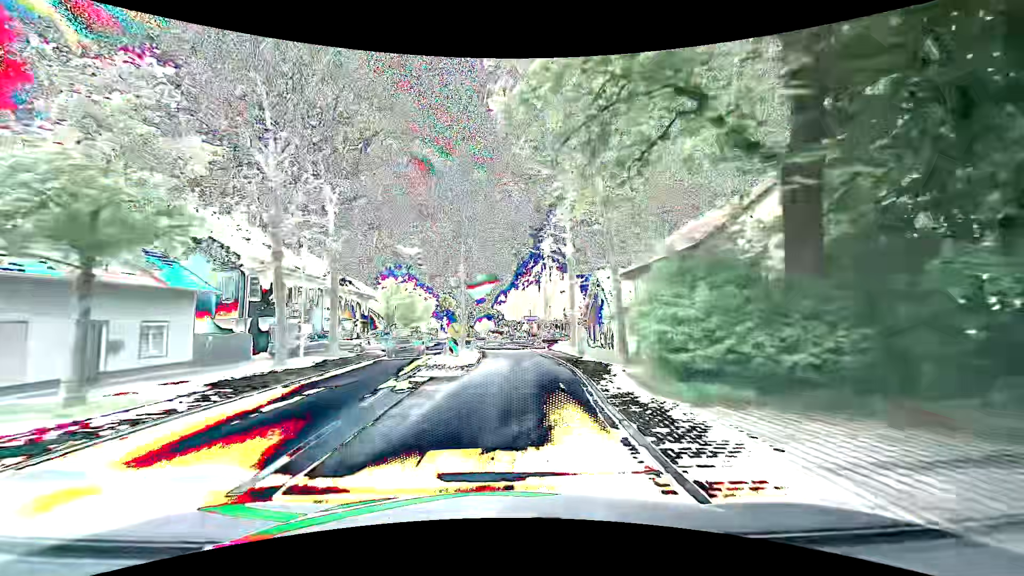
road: primary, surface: asphalt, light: Day
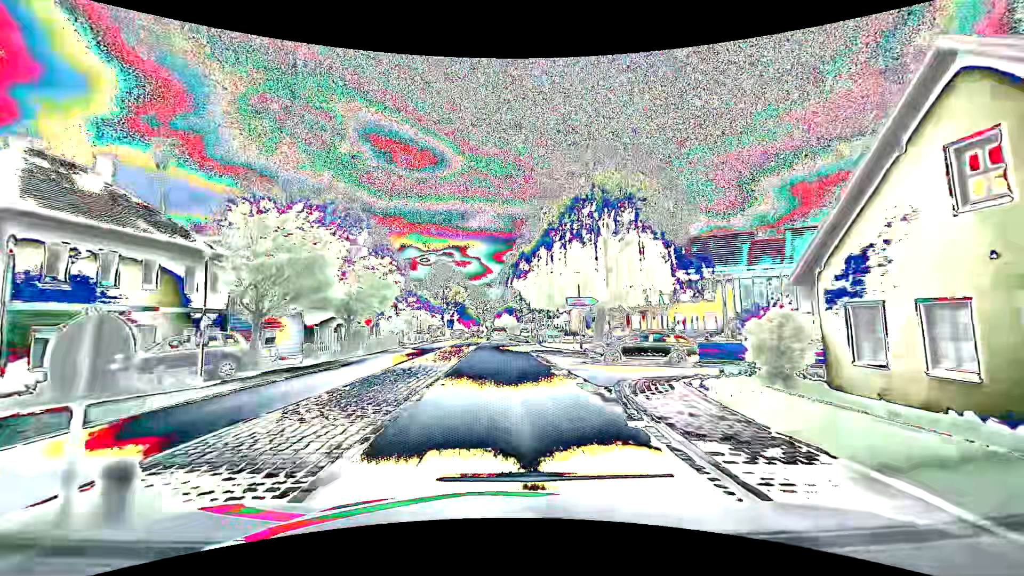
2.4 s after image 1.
(+0.4, +31.6) m; -2°
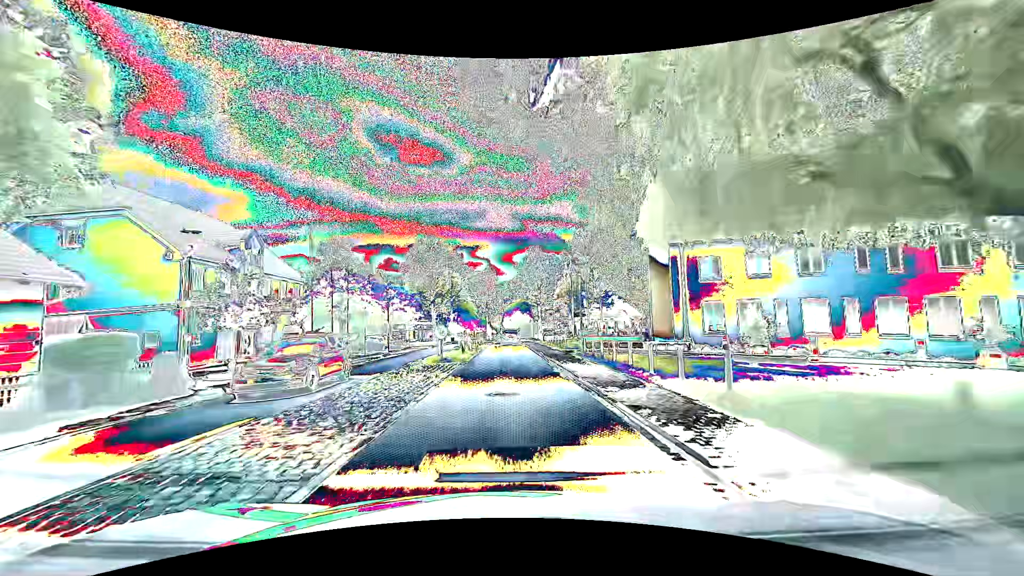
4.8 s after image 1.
(-0.5, +31.7) m; -1°
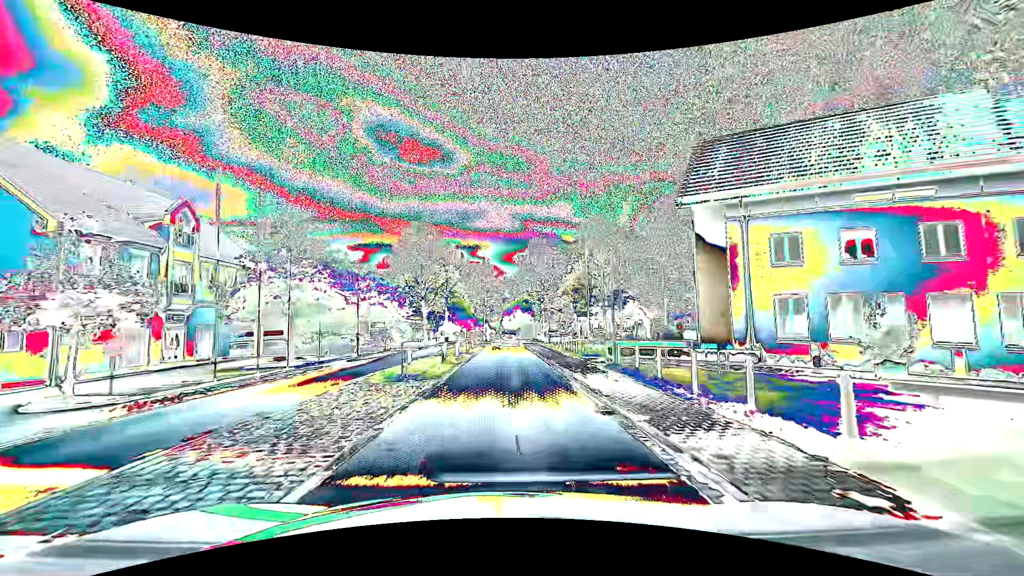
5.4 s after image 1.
(-0.1, +7.9) m; -1°
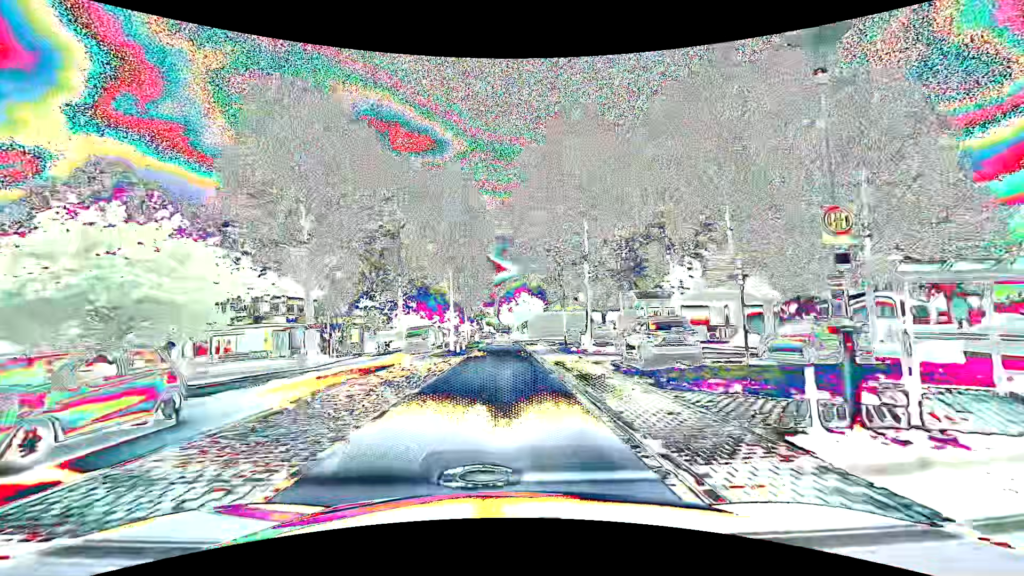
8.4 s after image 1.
(+0.5, +39.5) m; 0°
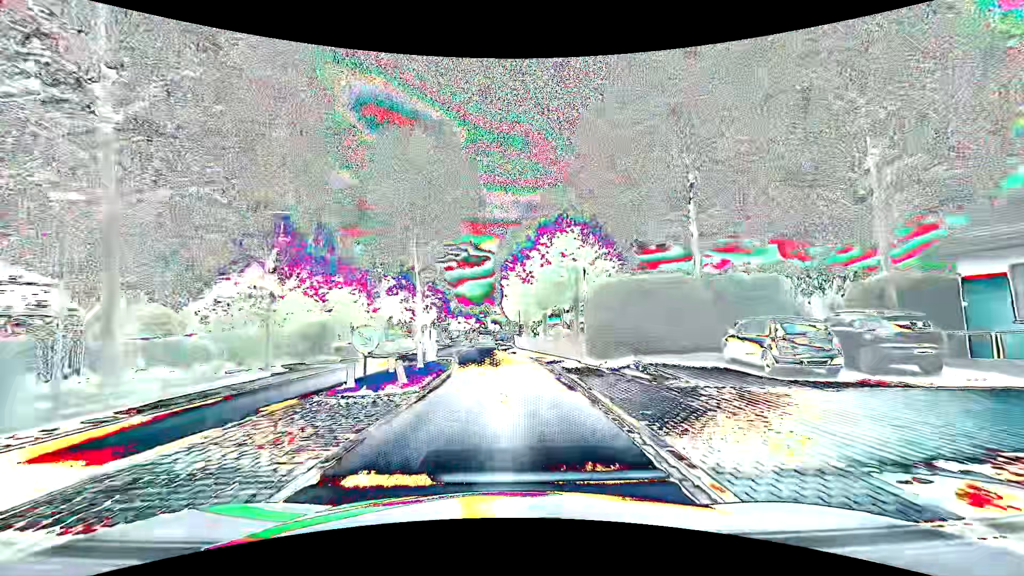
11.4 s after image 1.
(-0.2, +39.8) m; -1°
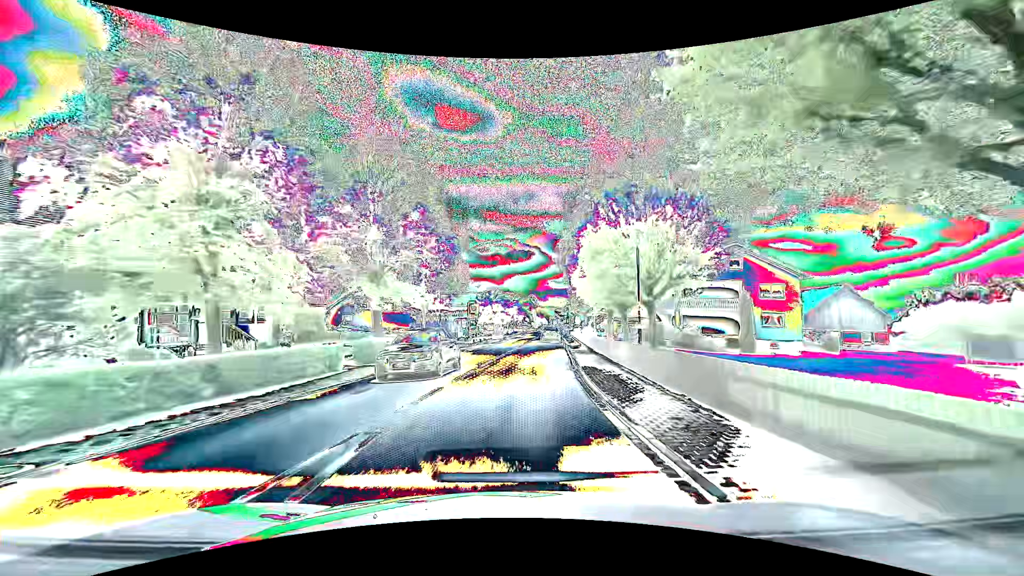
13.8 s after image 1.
(-1.5, +31.8) m; -6°
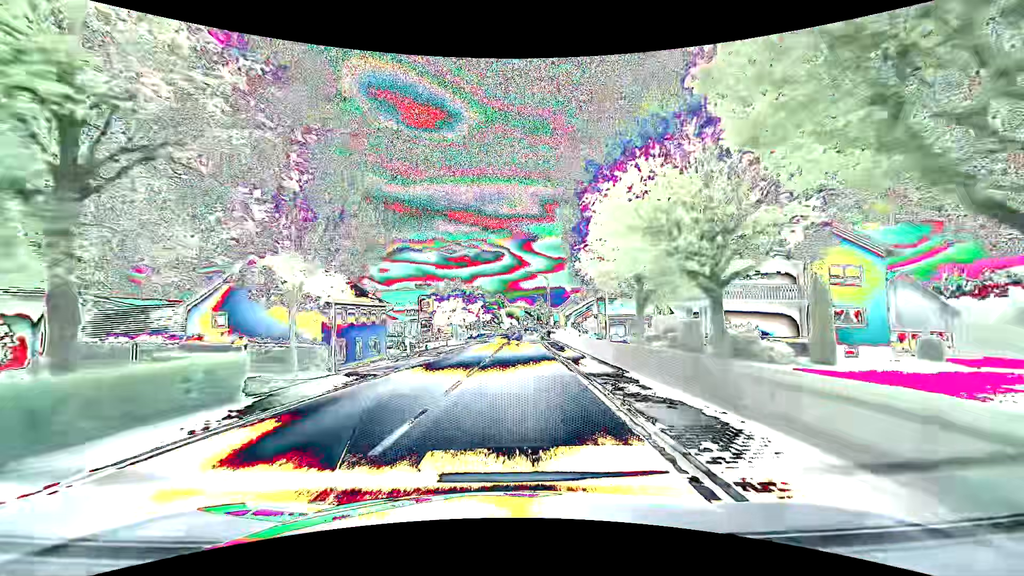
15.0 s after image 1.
(+0.7, +15.9) m; +4°
(0, +10) (0, +20) (+1, +30) (+1, +40) (+2, +50) (+2, +60) (+2, +70) (+3, +80) (+3, +90) (+4, +100) m
